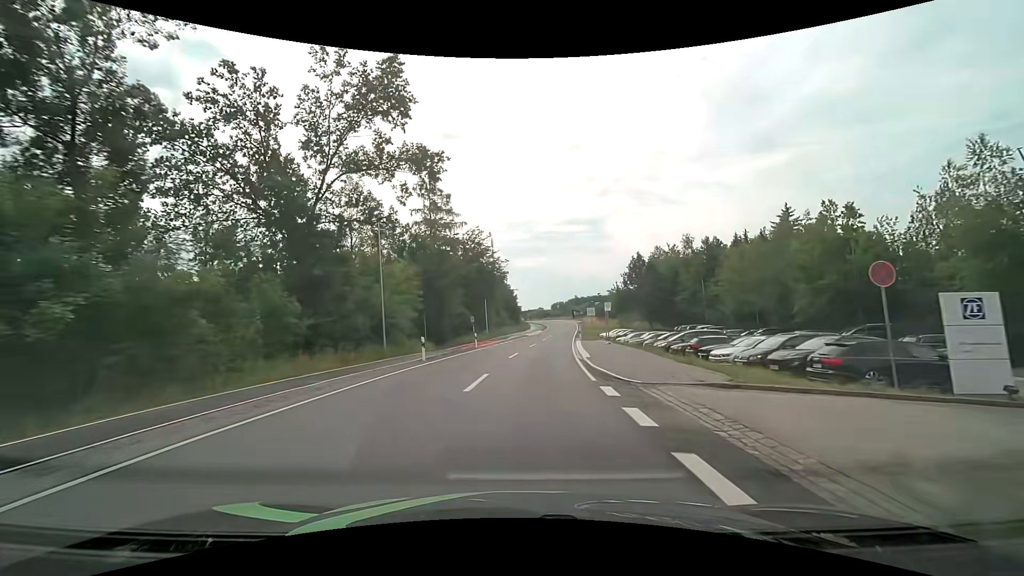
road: tertiary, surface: asphalt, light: Day
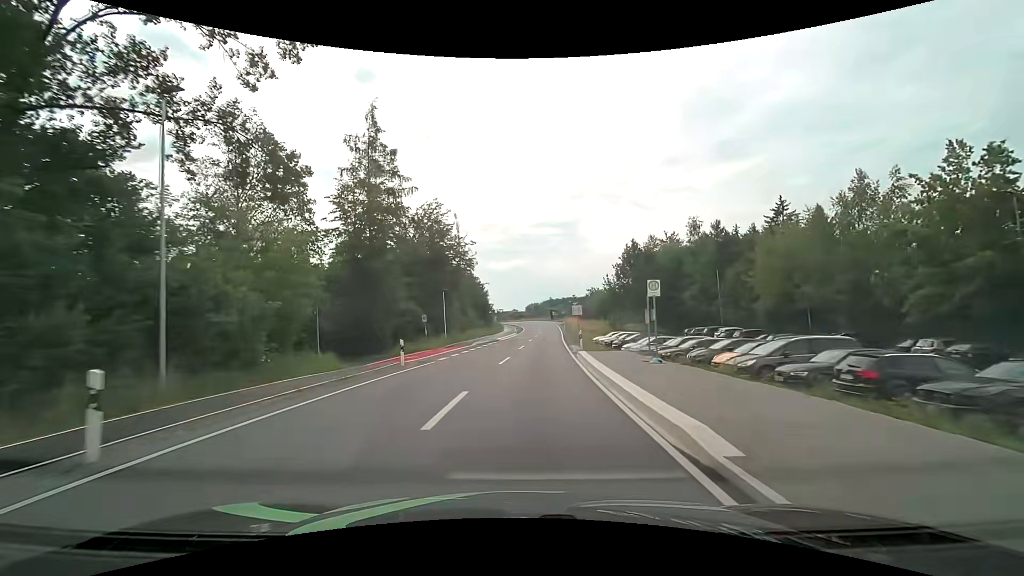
(+0.4, +16.0) m; +3°
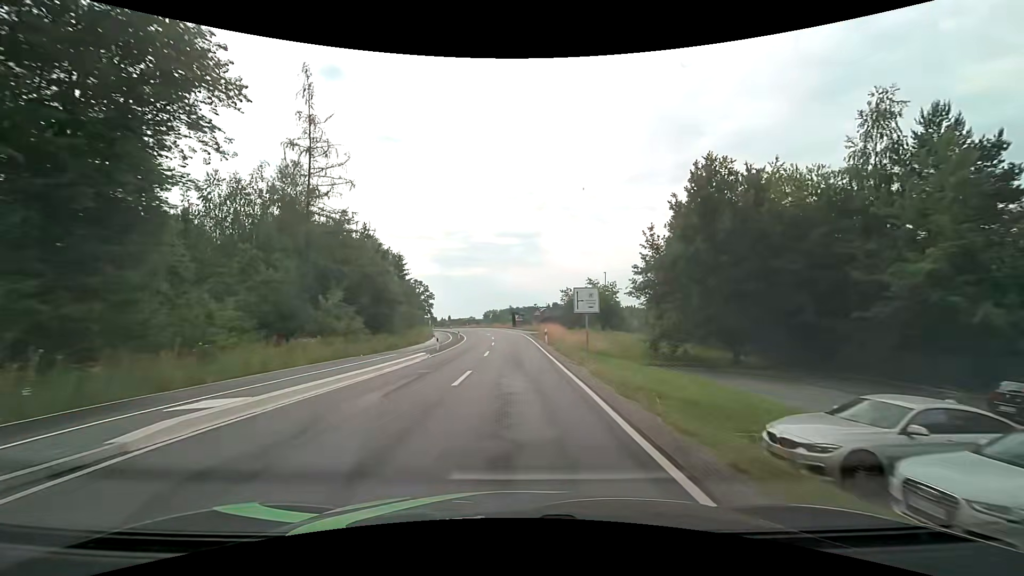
(+2.0, +43.2) m; +5°
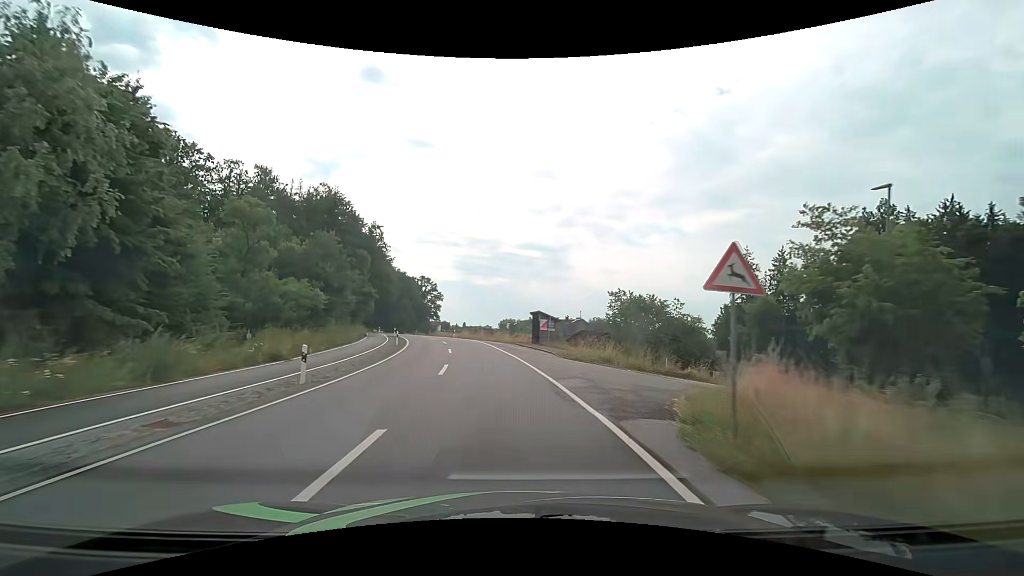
(-0.6, +45.1) m; -2°
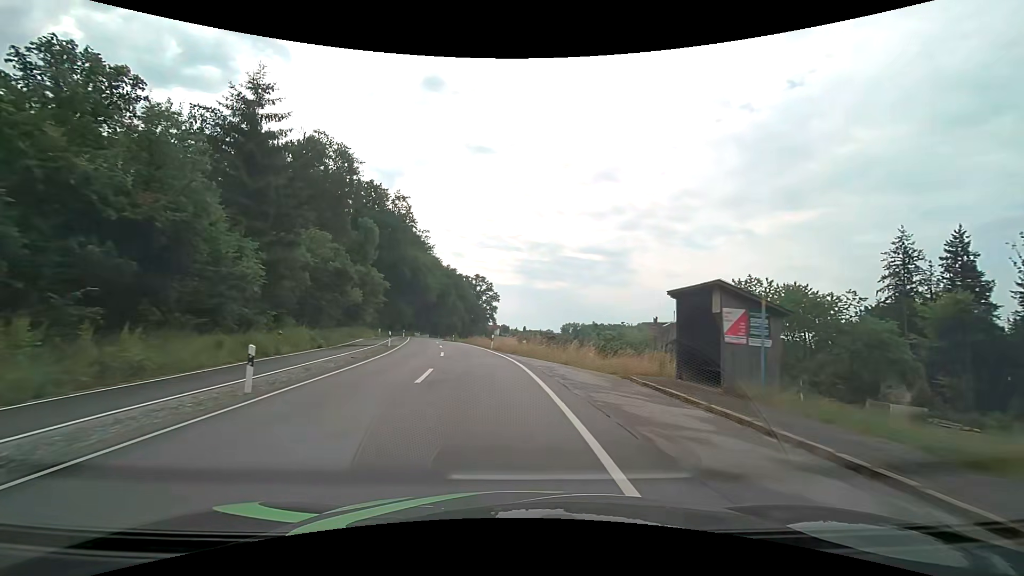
(-1.5, +27.1) m; -7°
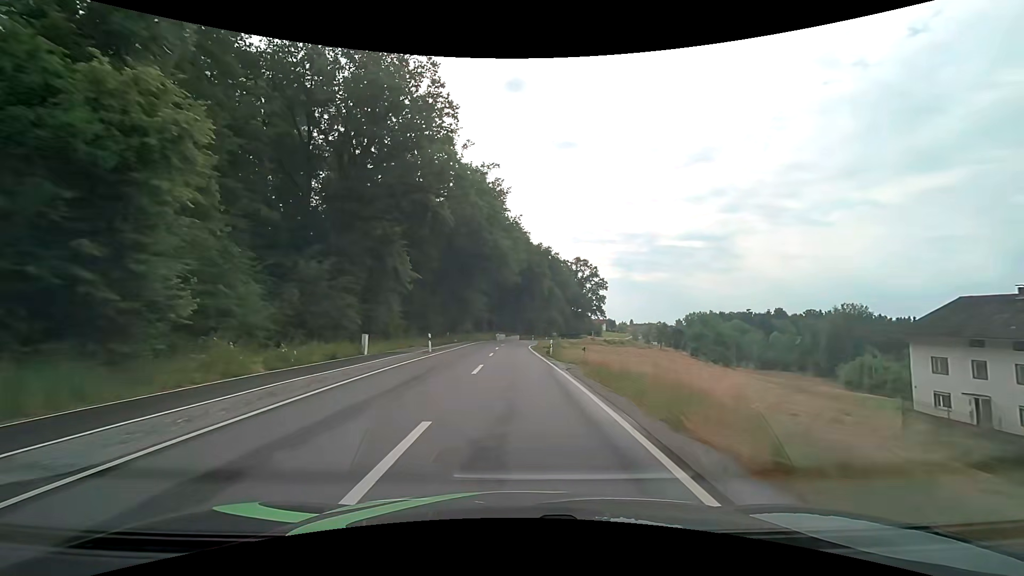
(-5.3, +44.8) m; -11°
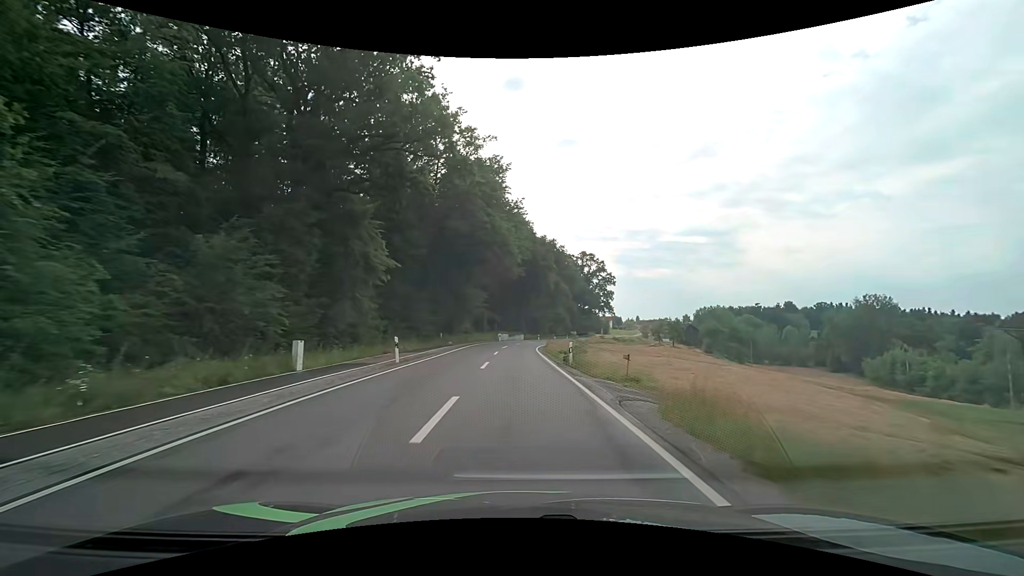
(0.0, +9.1) m; 0°
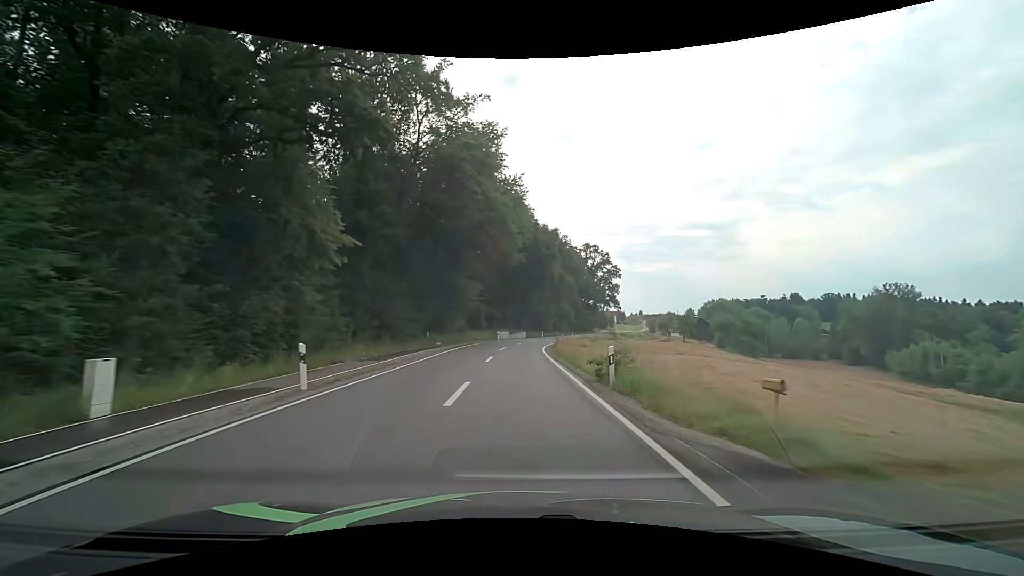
(0.0, +9.2) m; 0°
(0, +10) (0, +20) (0, +30) (+1, +40) (+2, +50) (+3, +60) (+5, +70) (+7, +79) (+9, +89) (+11, +99) m
